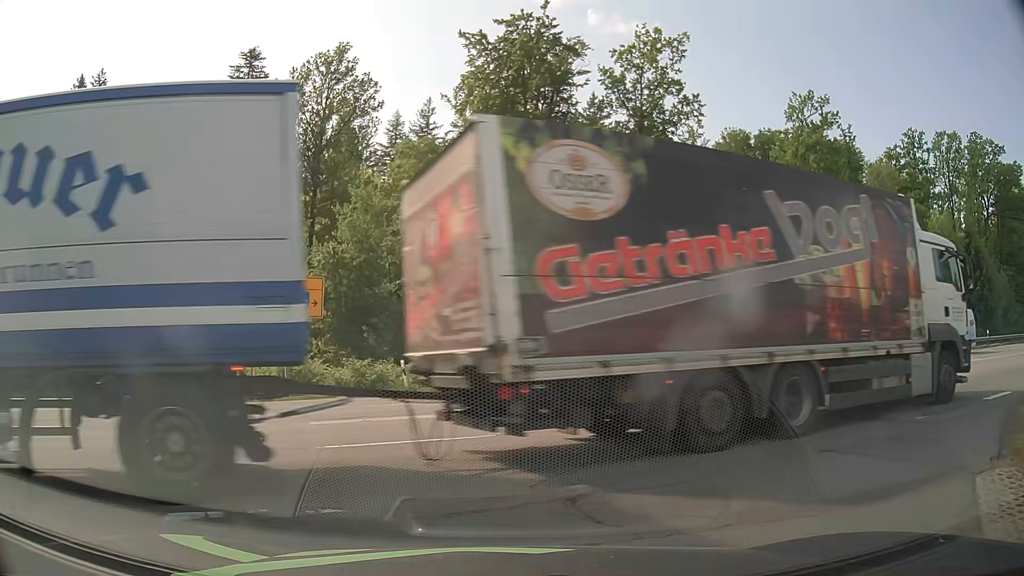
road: residential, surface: asphalt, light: Day
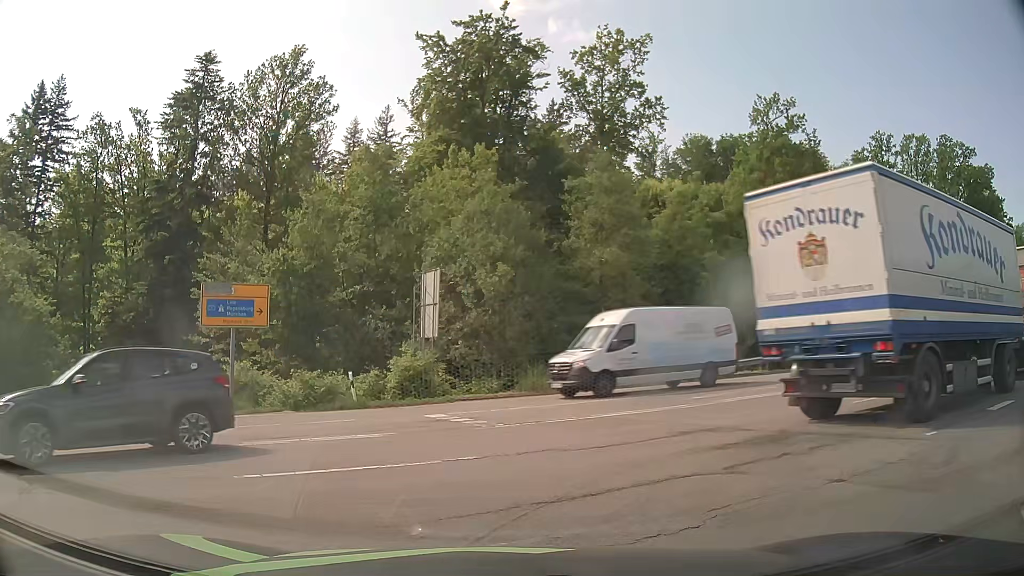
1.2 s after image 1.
(0.0, +1.2) m; 0°
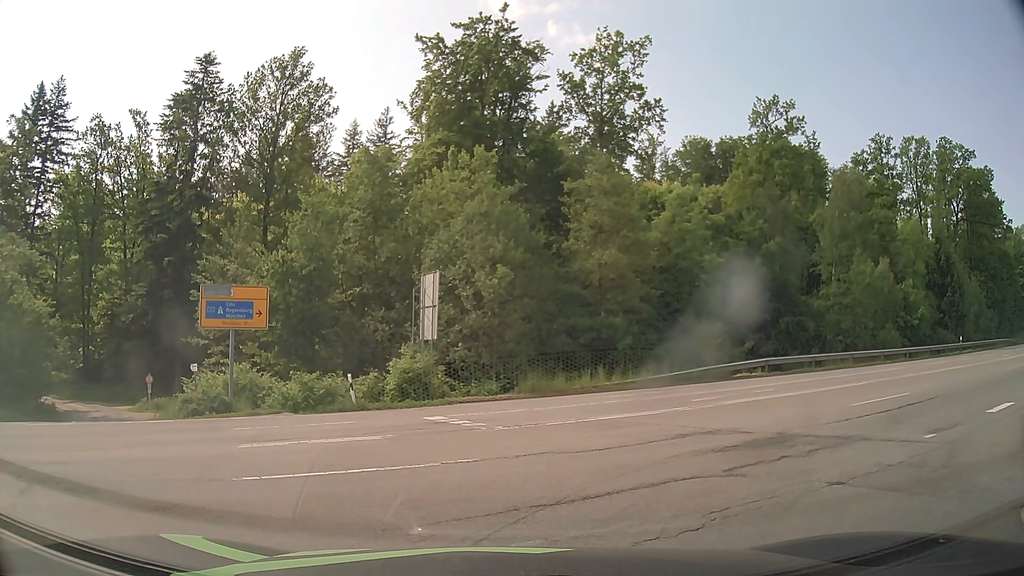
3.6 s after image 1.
(0.0, +0.1) m; 0°
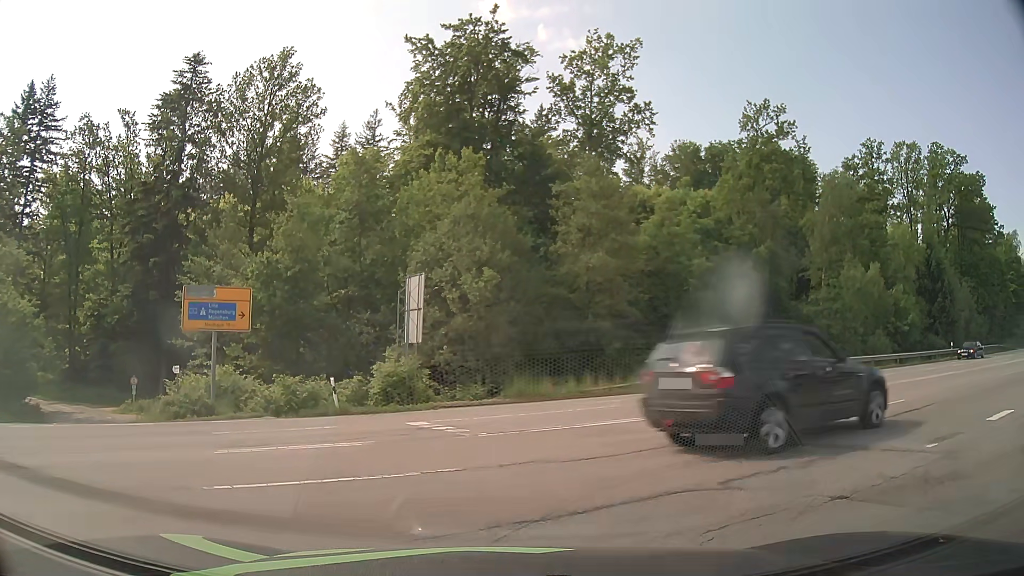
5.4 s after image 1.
(0.0, +0.4) m; 0°
(+3, +9) (+11, +15) (+20, +20) (+29, +24) (+38, +29) (+46, +34) (+55, +40) (+63, +45) (+71, +51) (+80, +57) m
